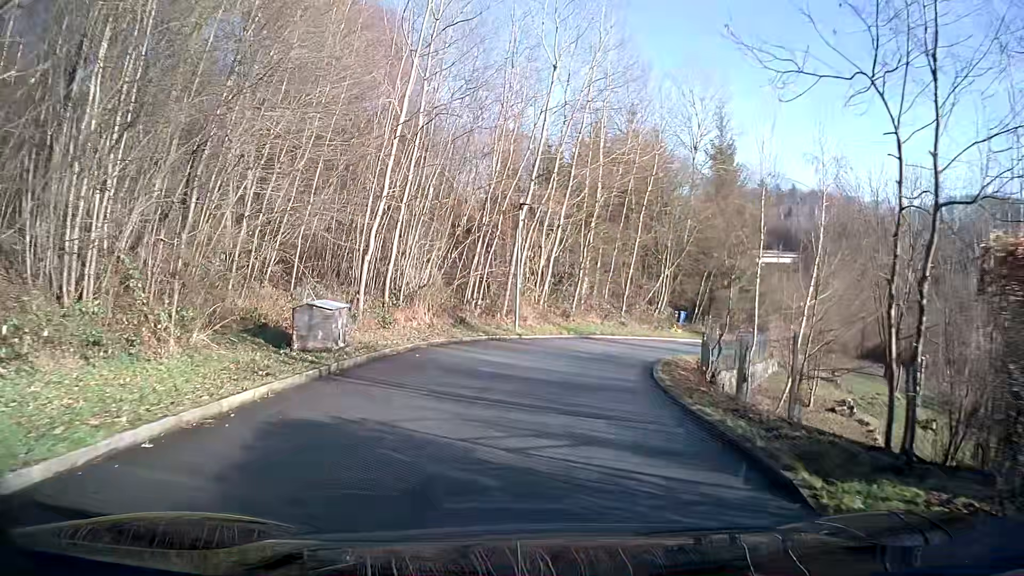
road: residential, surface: asphalt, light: Day
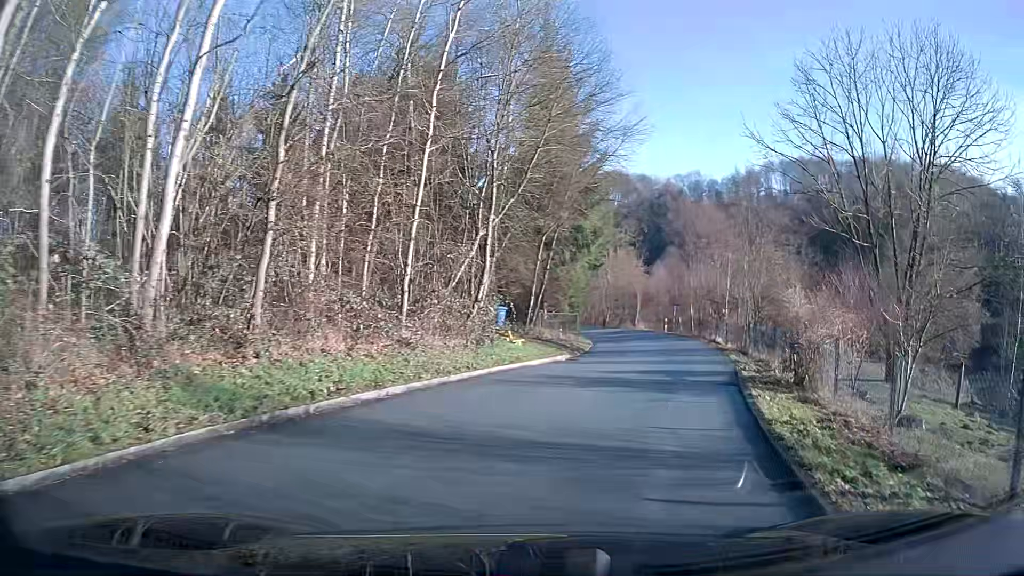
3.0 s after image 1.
(+3.2, +22.3) m; +22°
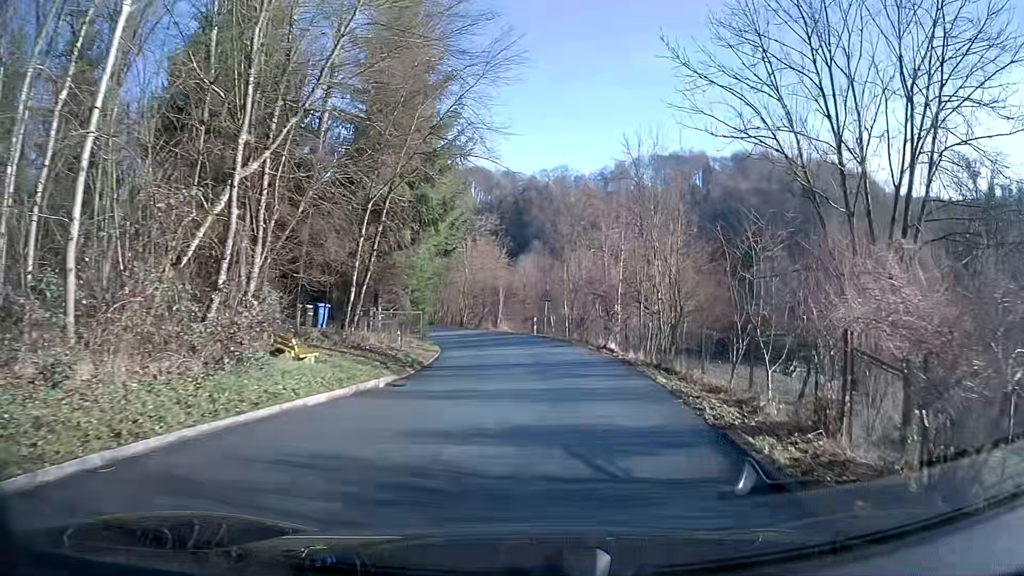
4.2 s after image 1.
(+0.9, +9.1) m; +10°
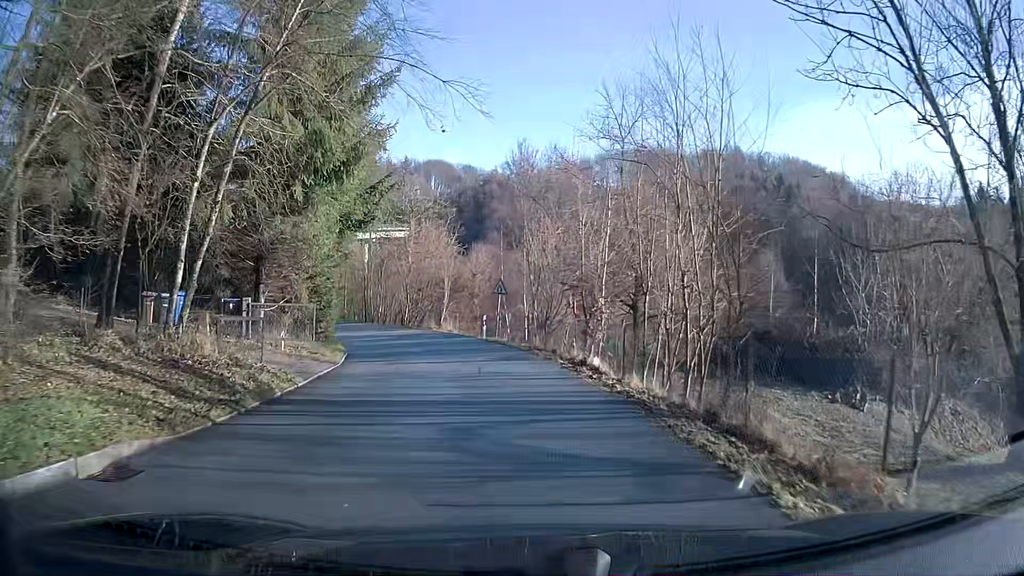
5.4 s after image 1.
(+0.1, +9.2) m; +1°
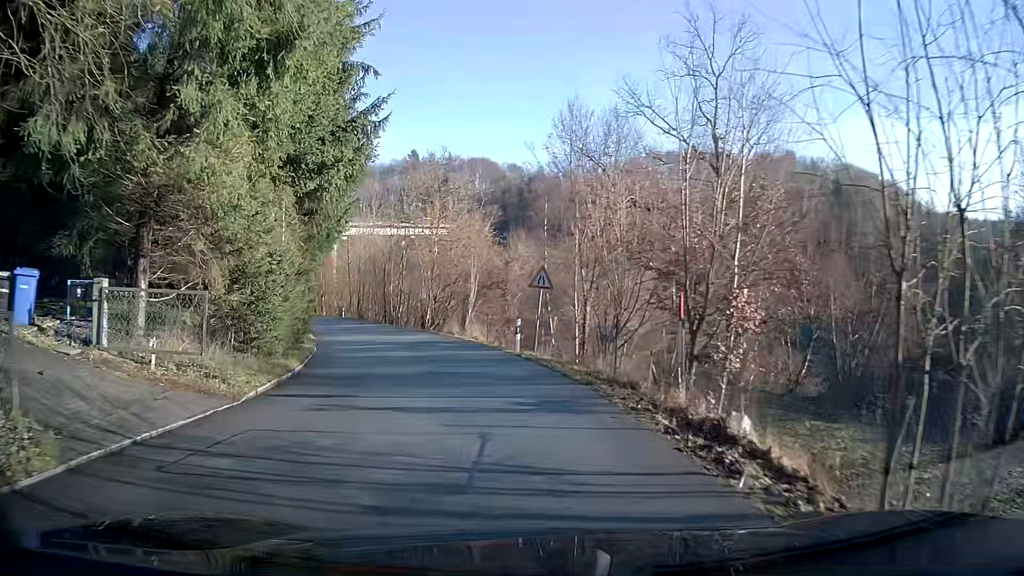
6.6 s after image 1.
(-0.3, +9.3) m; -6°
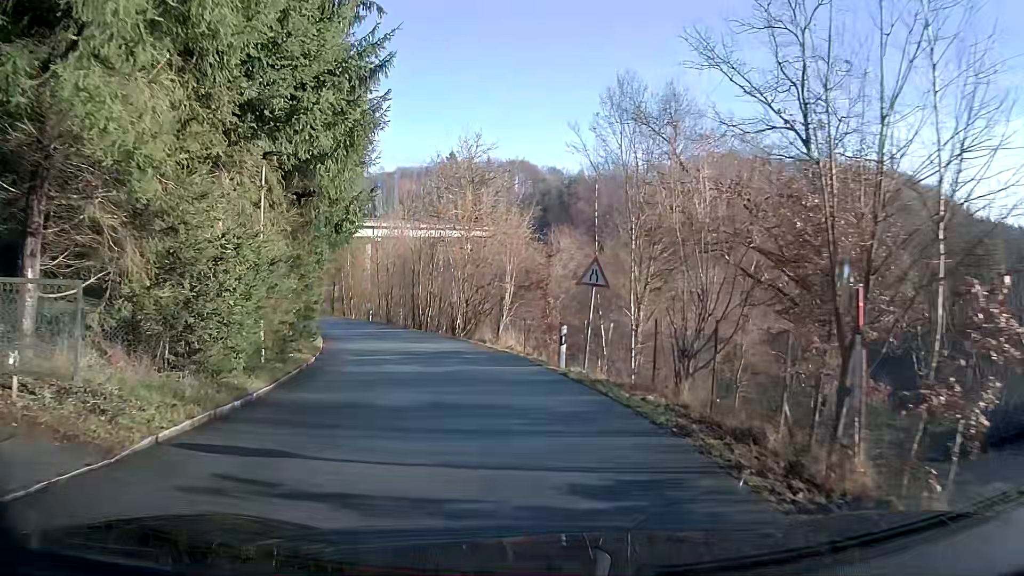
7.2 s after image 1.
(-0.2, +4.6) m; -4°
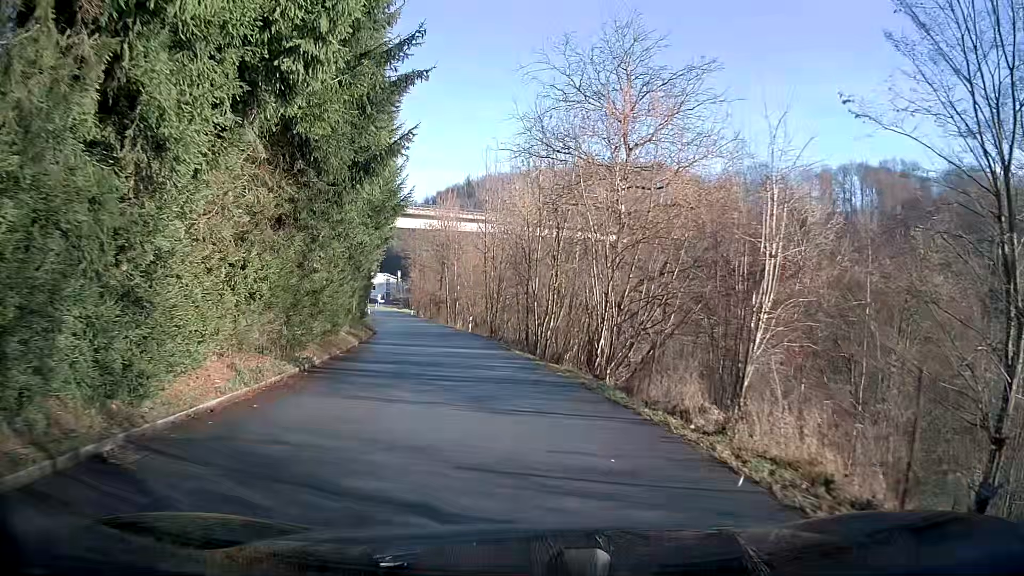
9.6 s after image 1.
(-1.8, +18.2) m; -11°
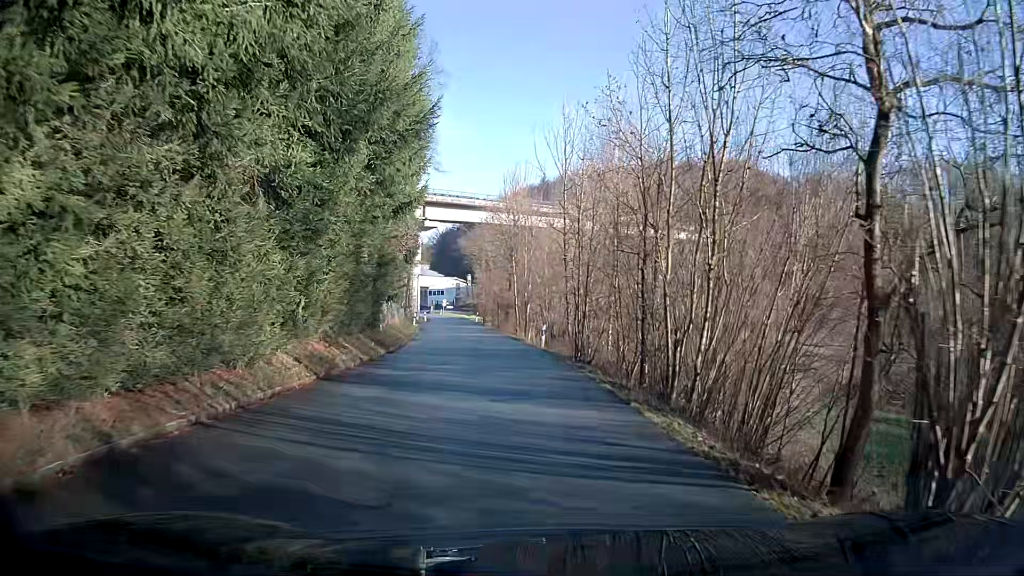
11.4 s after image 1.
(-0.5, +13.8) m; -3°
(0, +10) (-1, +20) (-2, +30) (-3, +40) (-5, +50) (-7, +60) (-8, +69) (-10, +79) (-12, +89) (-15, +99) m
